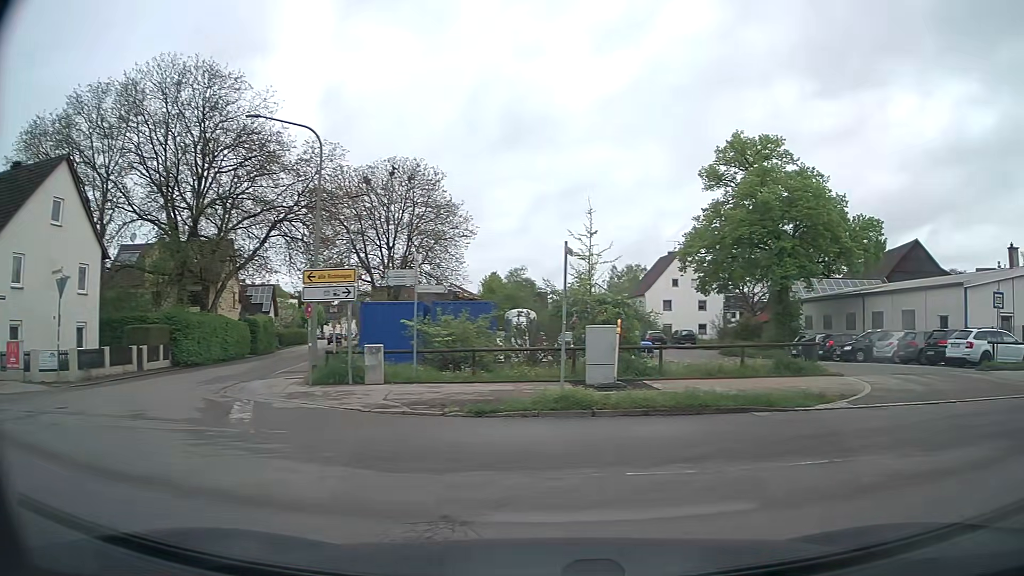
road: tertiary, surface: asphalt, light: Day
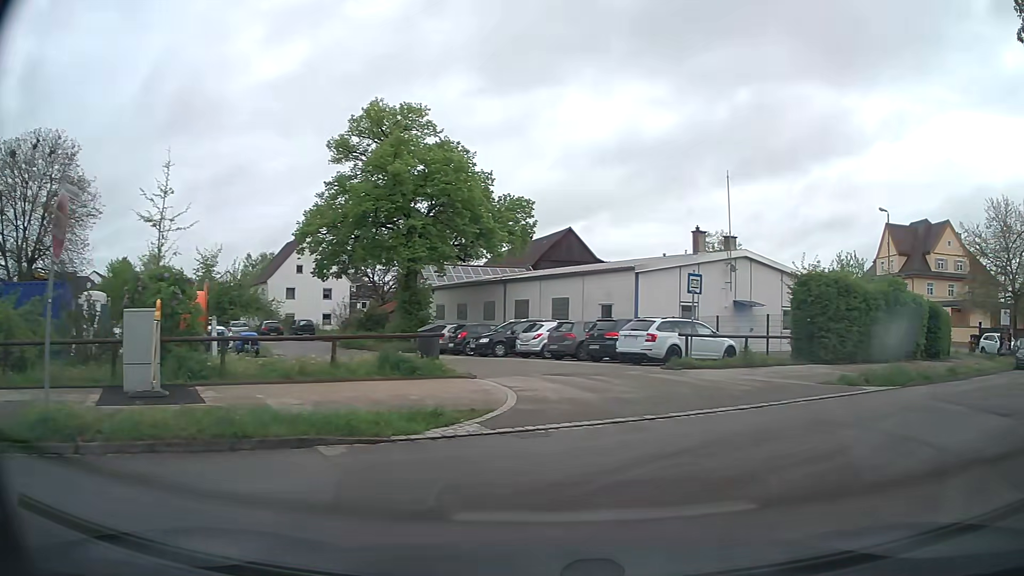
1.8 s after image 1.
(+1.5, +4.9) m; +33°
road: residential
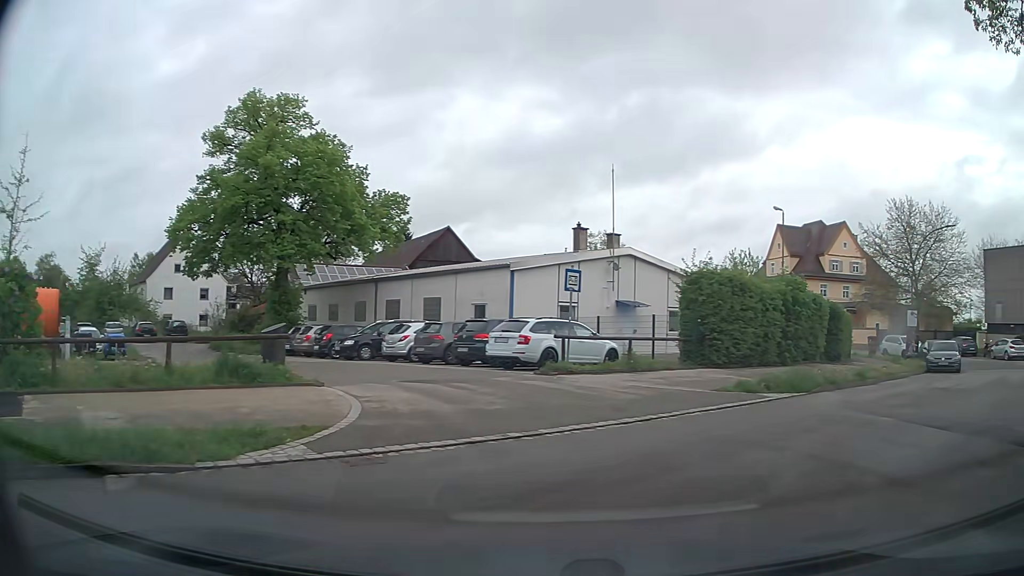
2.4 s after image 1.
(+0.1, +1.9) m; +9°
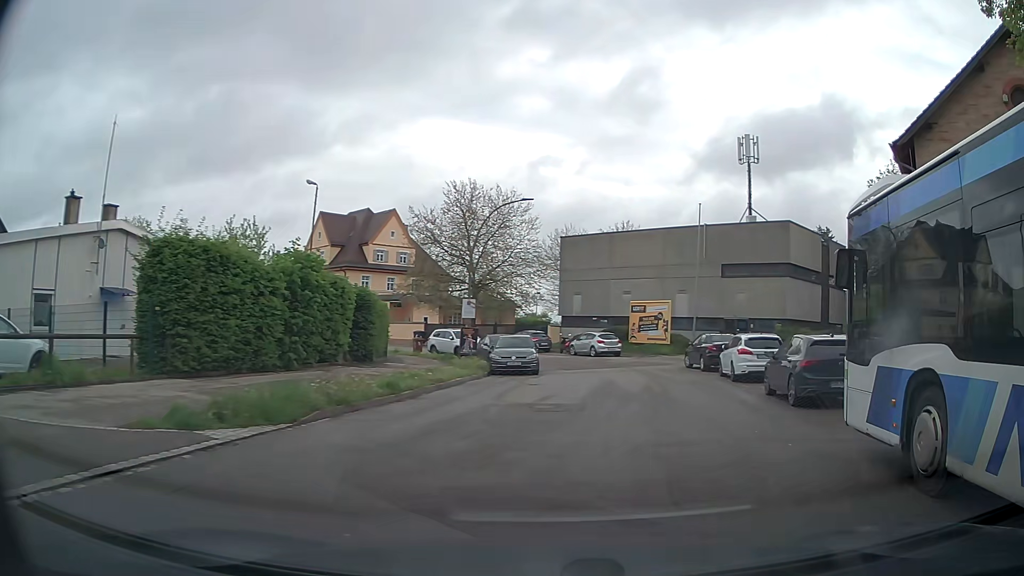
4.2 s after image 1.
(+2.5, +6.7) m; +39°
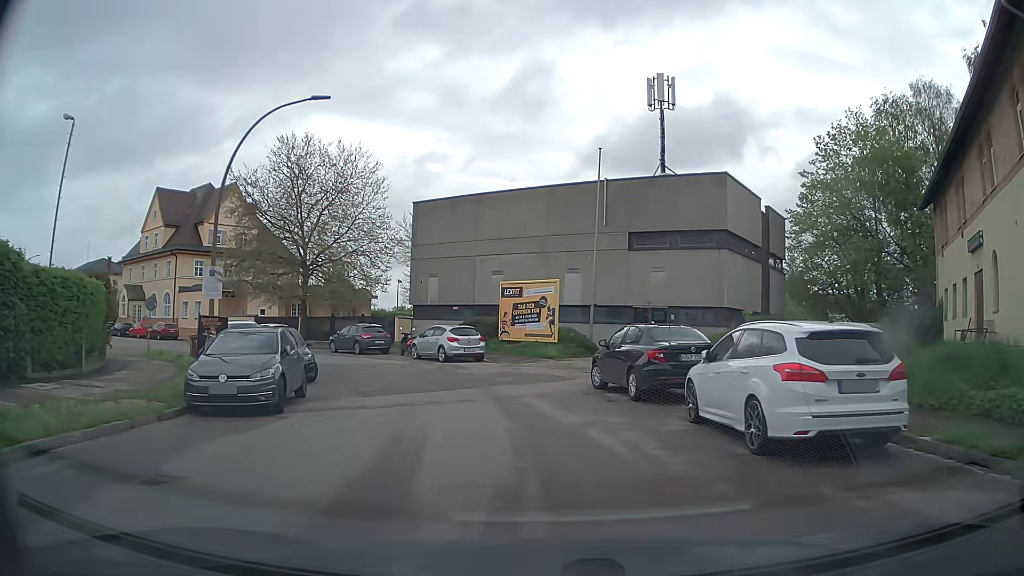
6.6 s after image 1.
(+2.1, +13.8) m; +10°
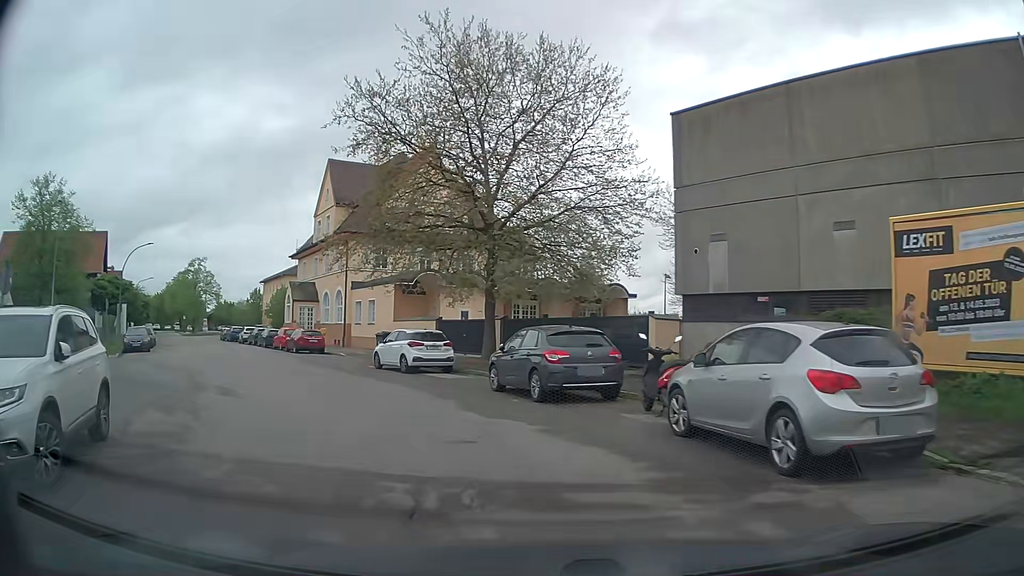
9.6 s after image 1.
(-2.7, +20.2) m; -23°
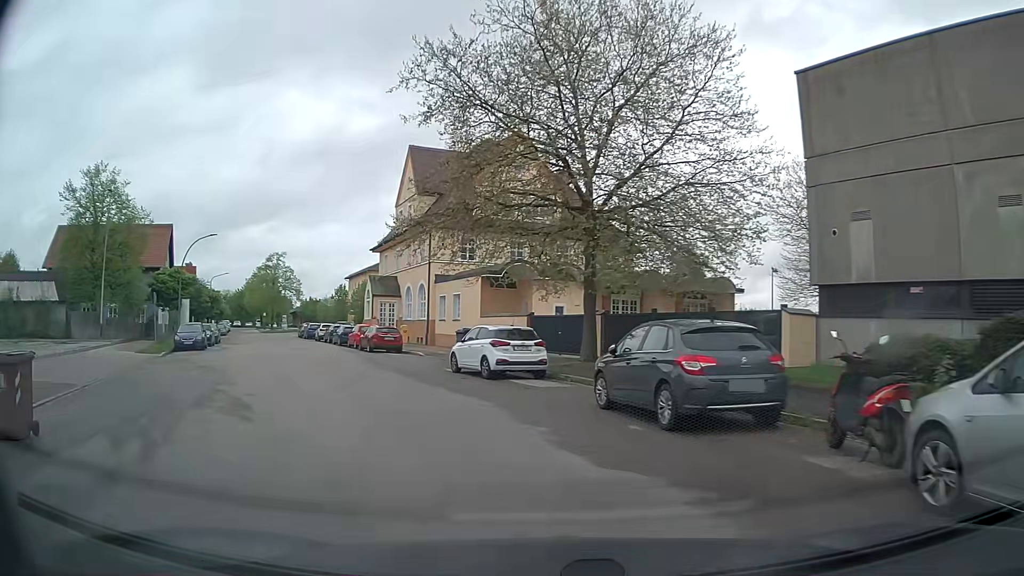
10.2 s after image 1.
(-0.3, +4.2) m; -7°
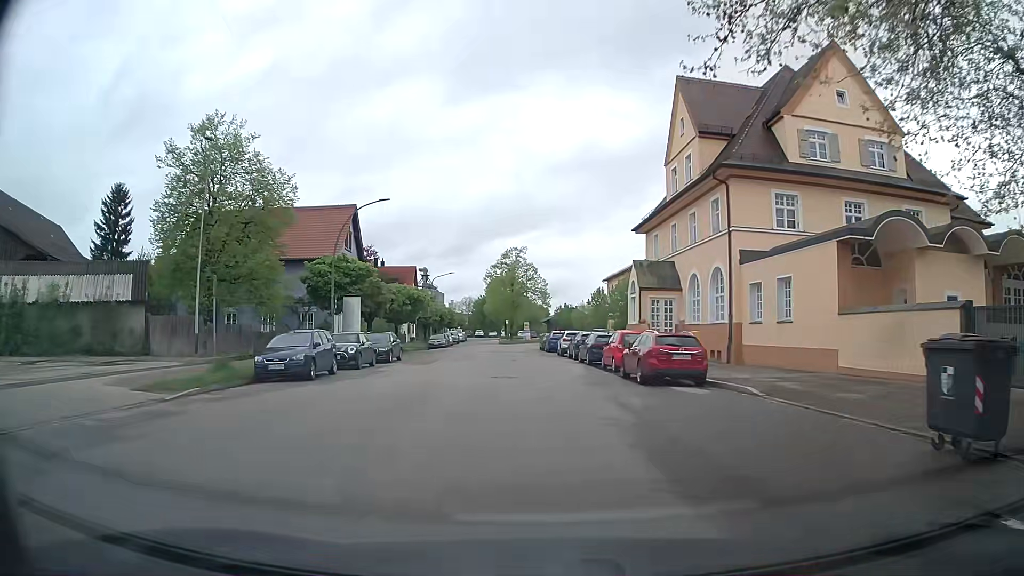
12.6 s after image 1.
(-4.3, +17.8) m; -22°
(0, +10) (-1, +20) (-1, +30) (-2, +40) (-2, +50) (-3, +60) (-1, +70) (+4, +79) (+7, +88) (+7, +98) m
